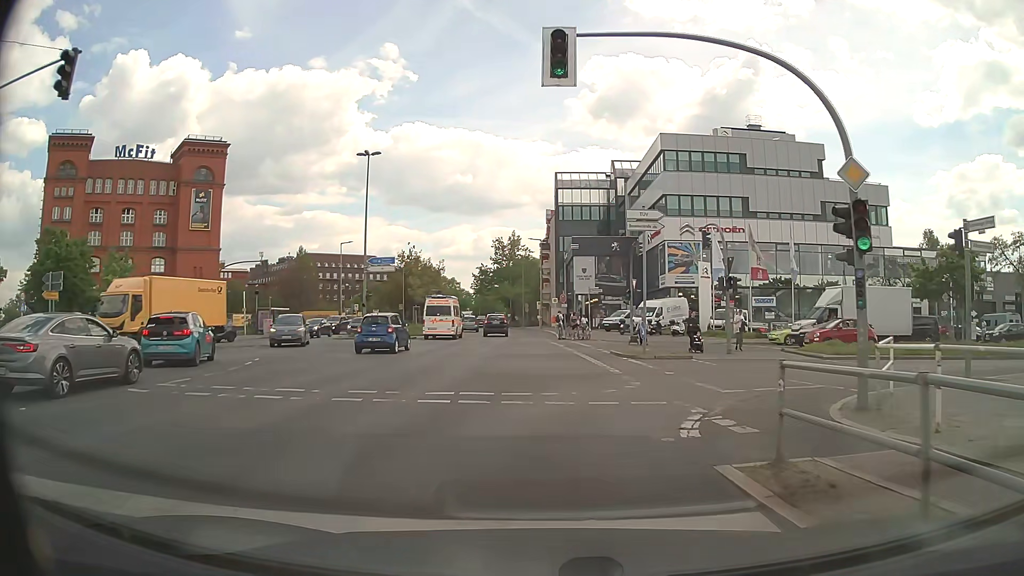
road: secondary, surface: asphalt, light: Day
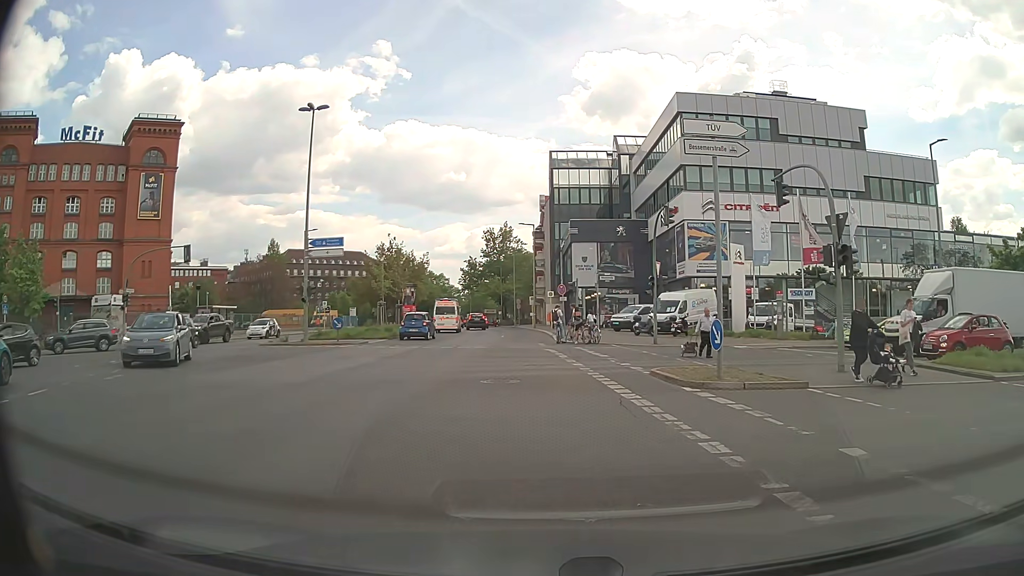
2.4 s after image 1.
(0.0, +10.3) m; +1°
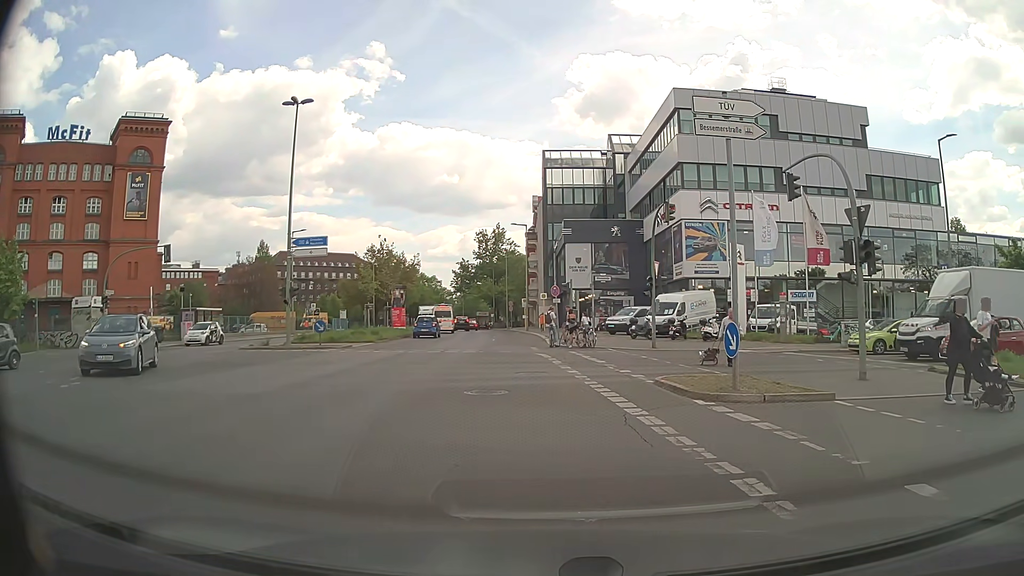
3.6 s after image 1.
(0.0, +1.4) m; 0°
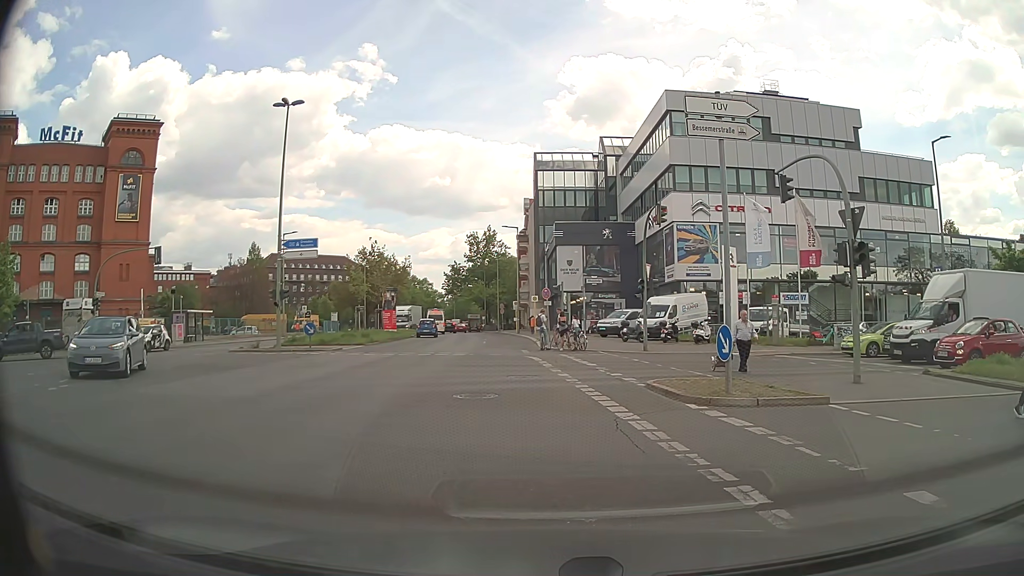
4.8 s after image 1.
(0.0, +0.2) m; 0°
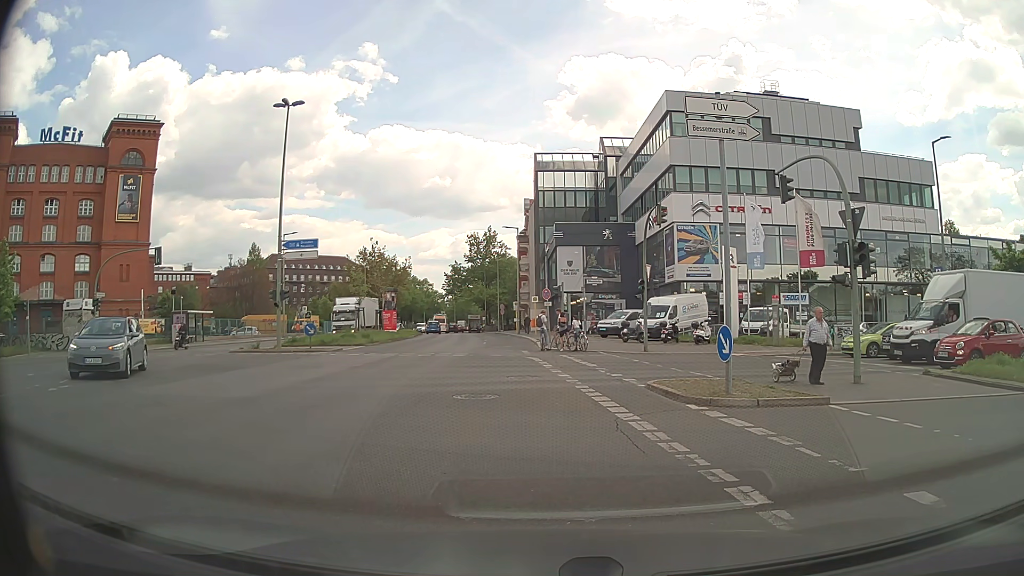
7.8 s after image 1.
(0.0, +0.1) m; 0°
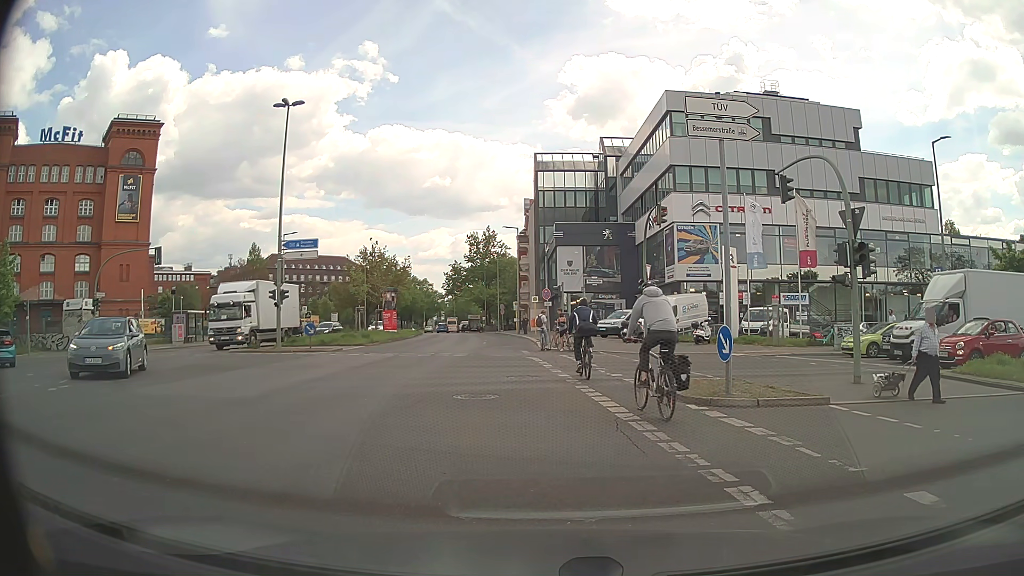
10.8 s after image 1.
(0.0, 0.0) m; 0°
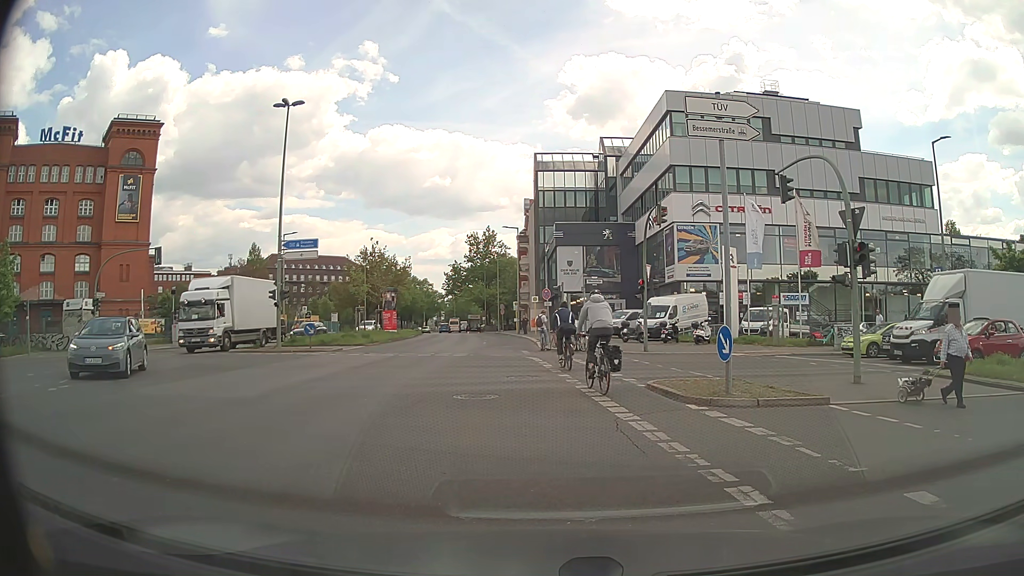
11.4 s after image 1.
(0.0, 0.0) m; 0°
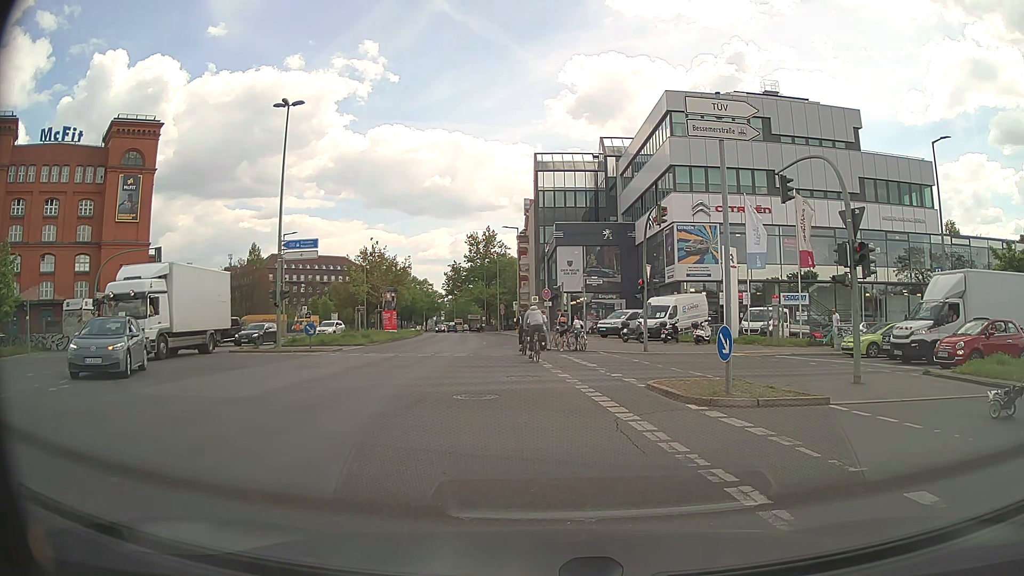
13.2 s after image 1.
(0.0, 0.0) m; 0°
(+6, +7) (+16, +9) (+26, +9) (+36, +10) (+46, +11) (+56, +11) (+66, +12) (+76, +12) (+86, +13) (+96, +14) m
